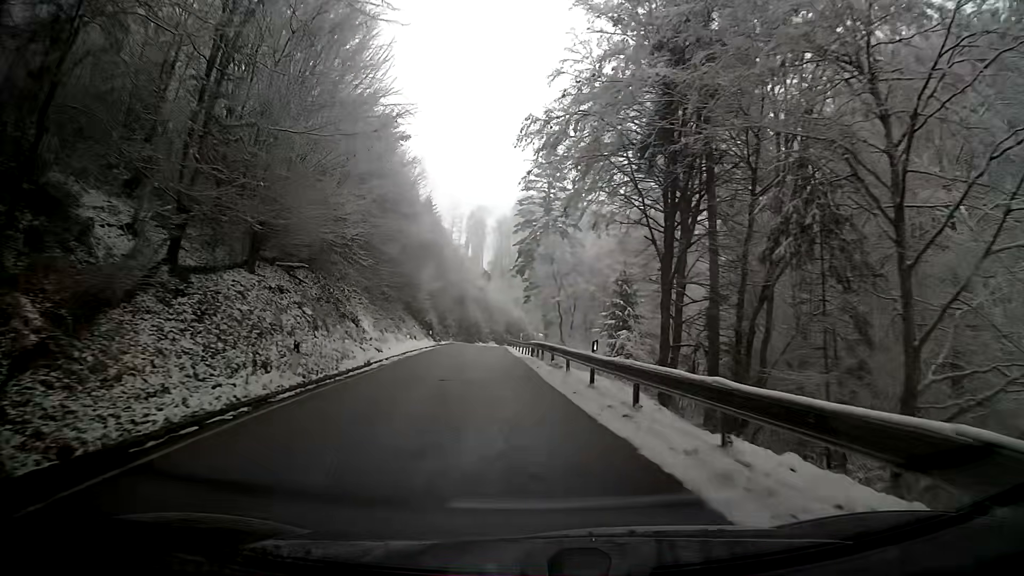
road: tertiary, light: Day
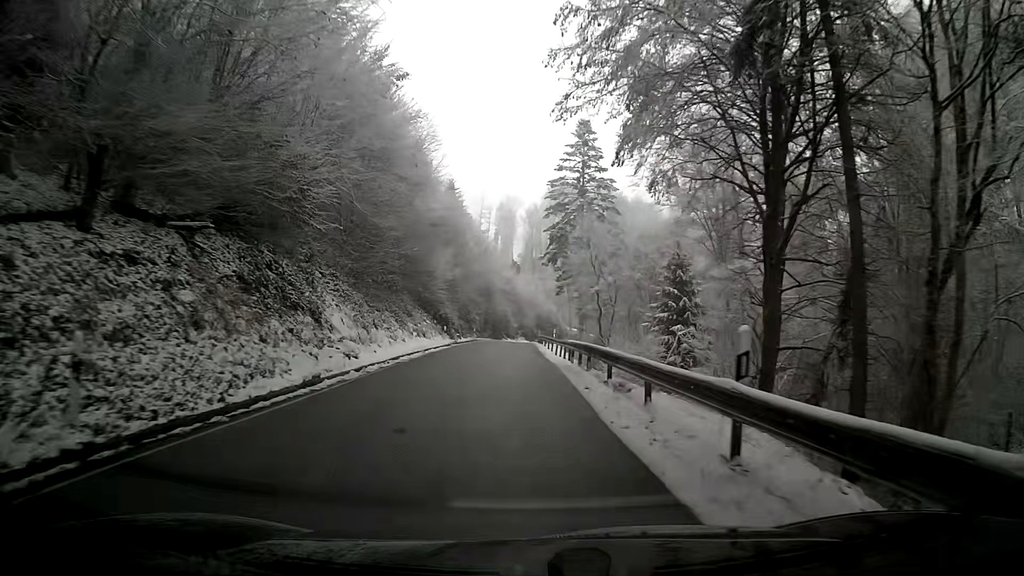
(-0.3, +8.8) m; -4°
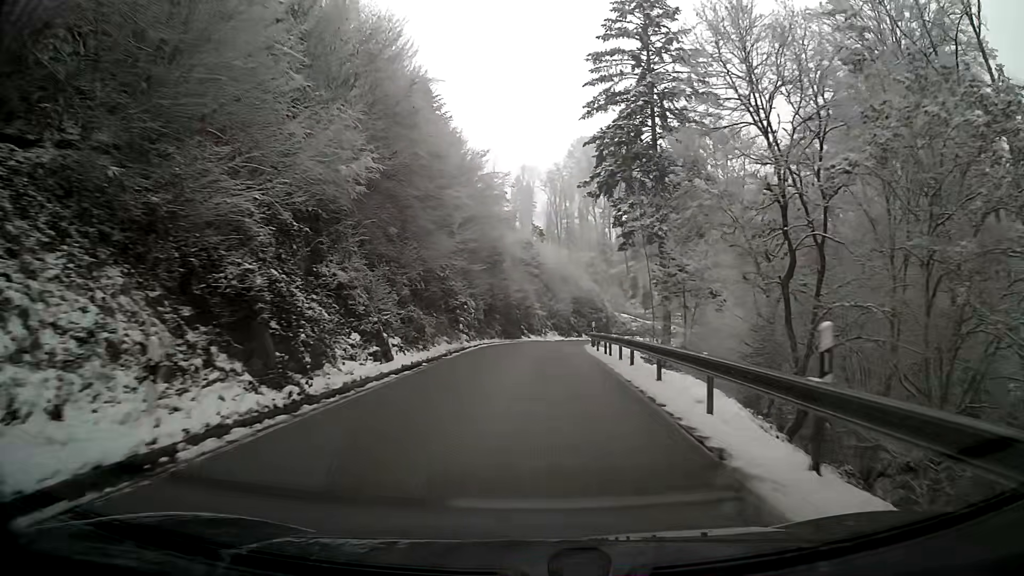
(-0.7, +36.3) m; -1°
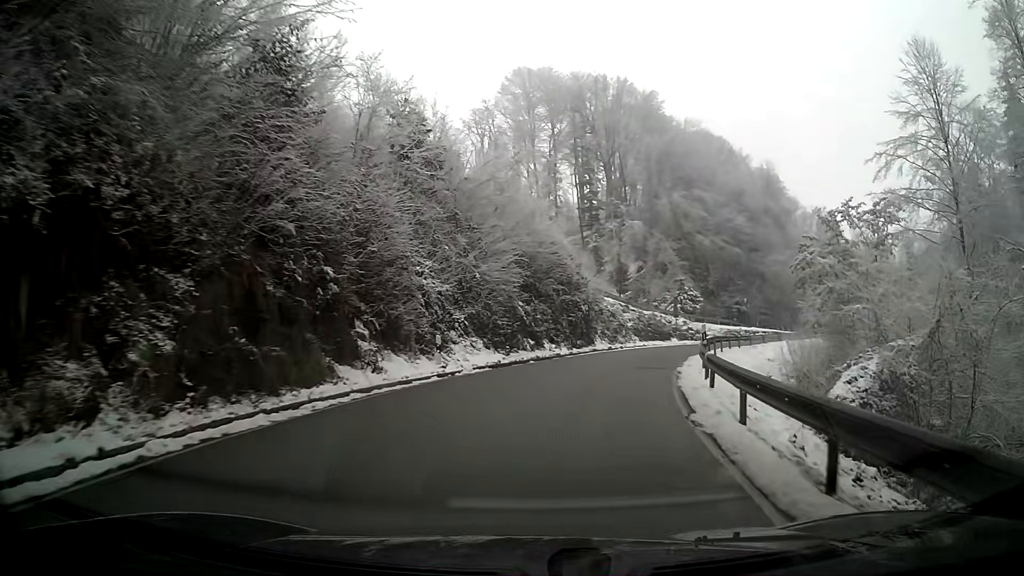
(+1.8, +40.9) m; +8°
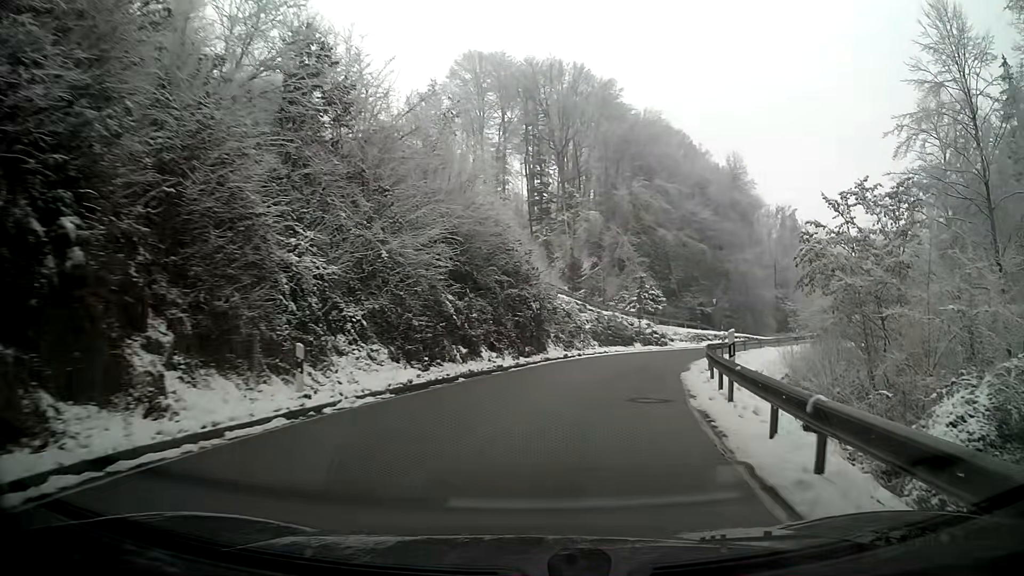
(+0.4, +7.4) m; +5°
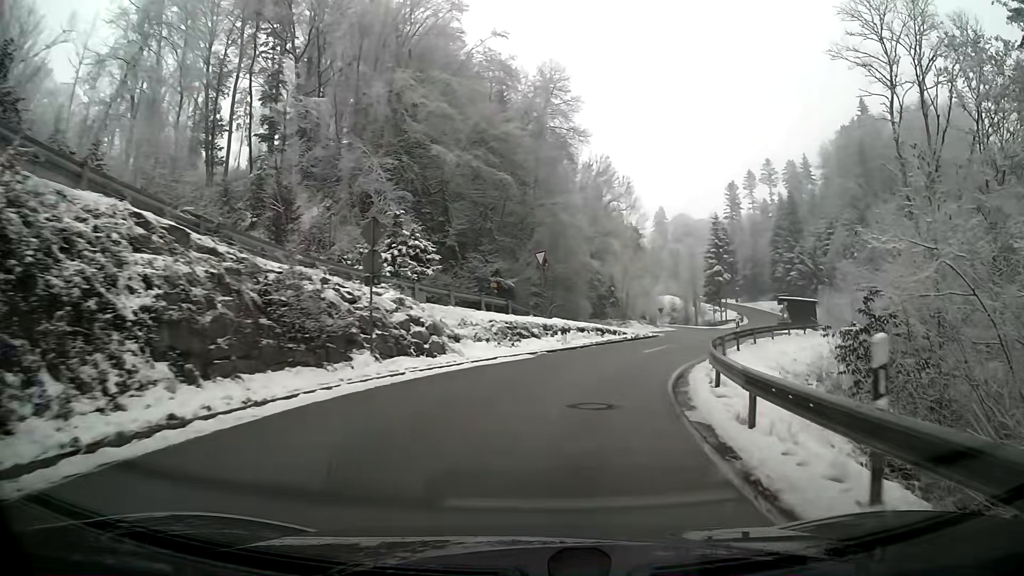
(+4.9, +29.9) m; +20°
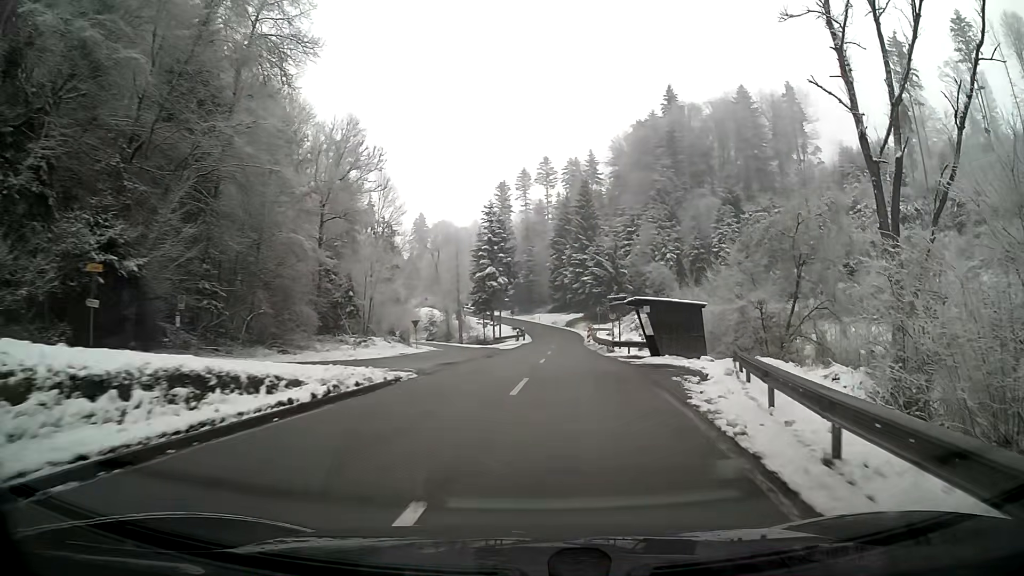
(+4.0, +23.1) m; +19°
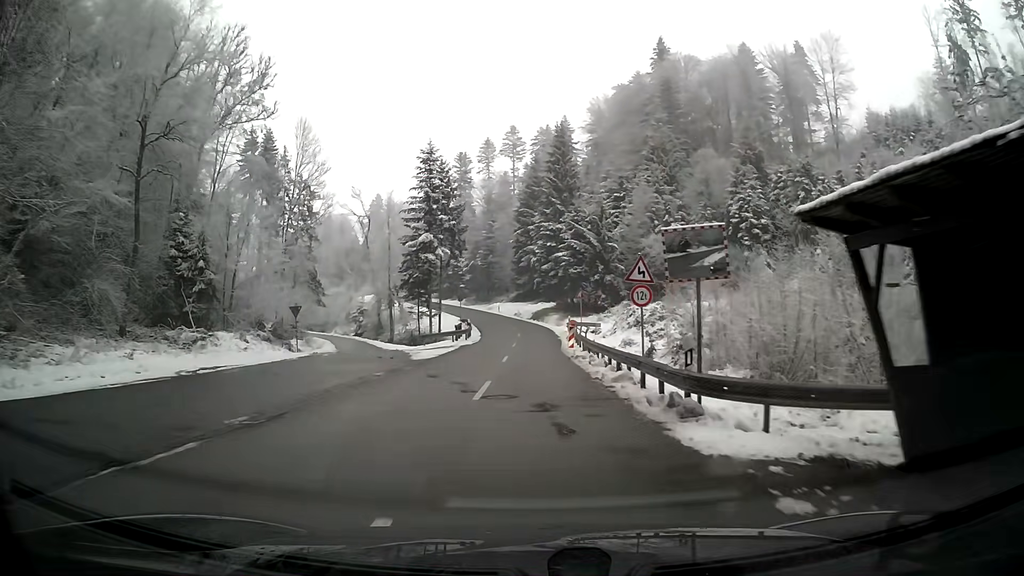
(+0.4, +24.9) m; +1°
